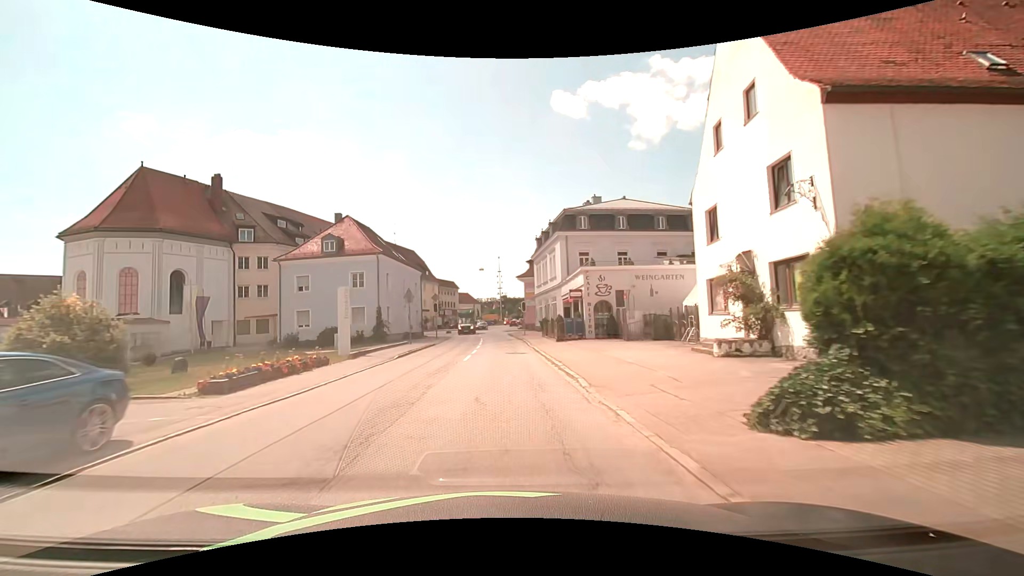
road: secondary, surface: asphalt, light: Day
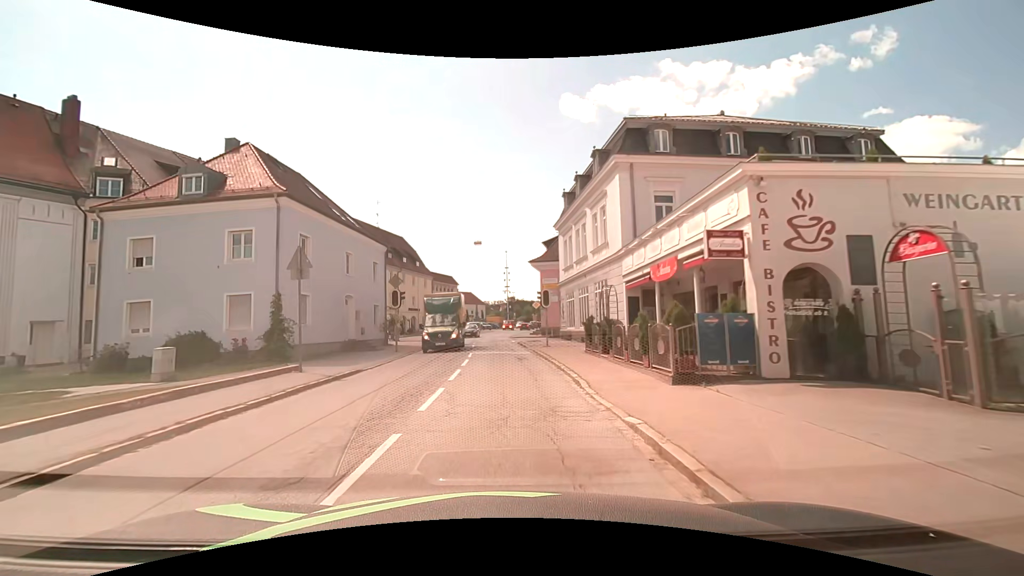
(-0.3, +19.6) m; -1°
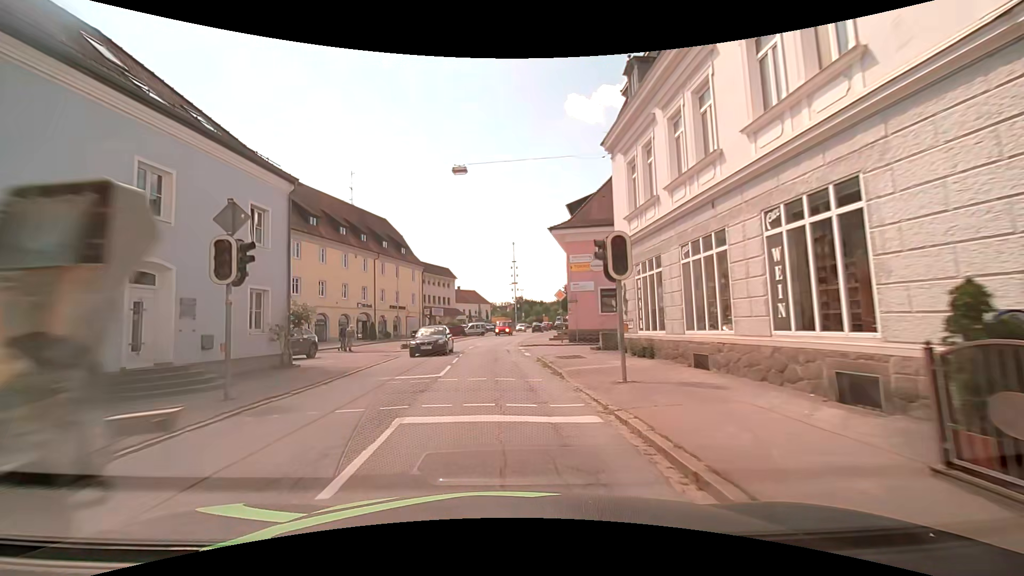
(-0.2, +17.0) m; -2°
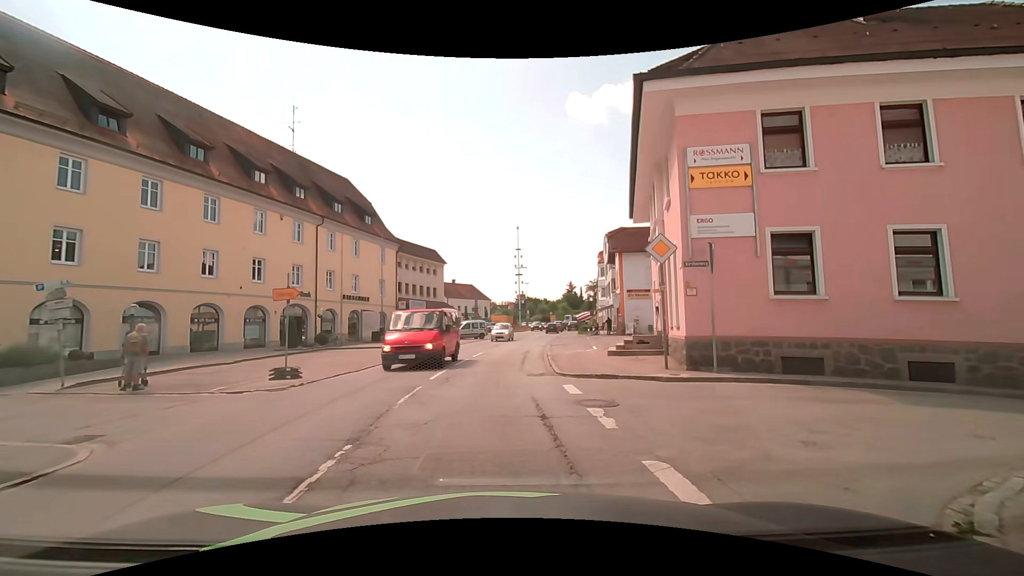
(-0.4, +18.9) m; -1°
